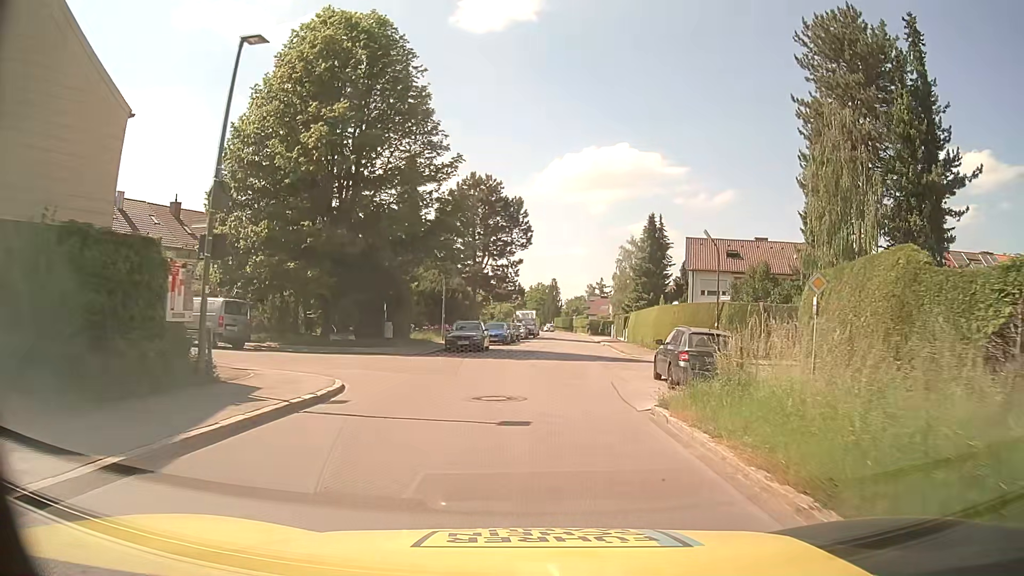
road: residential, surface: asphalt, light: Day
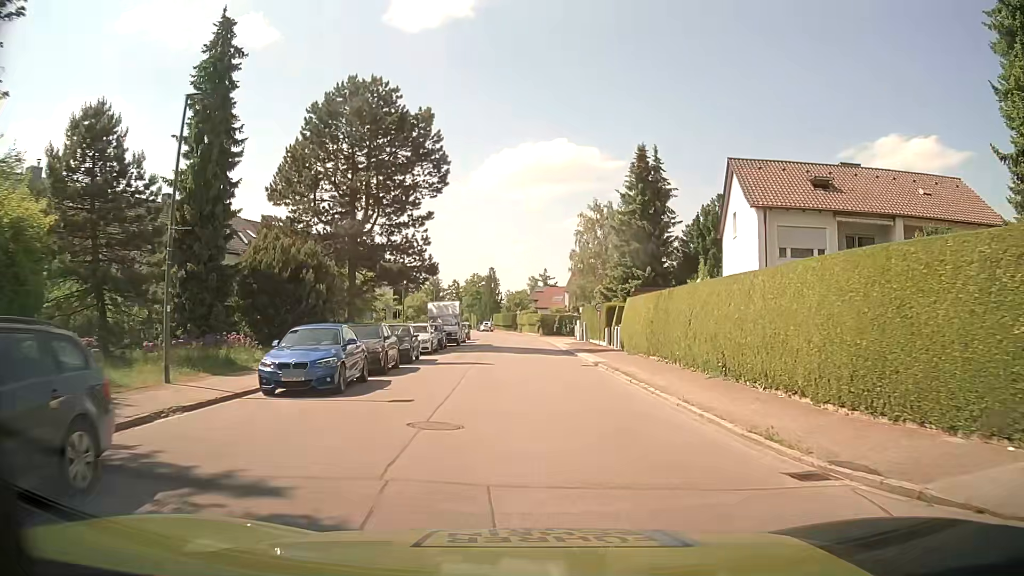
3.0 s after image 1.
(+1.5, +28.5) m; +6°
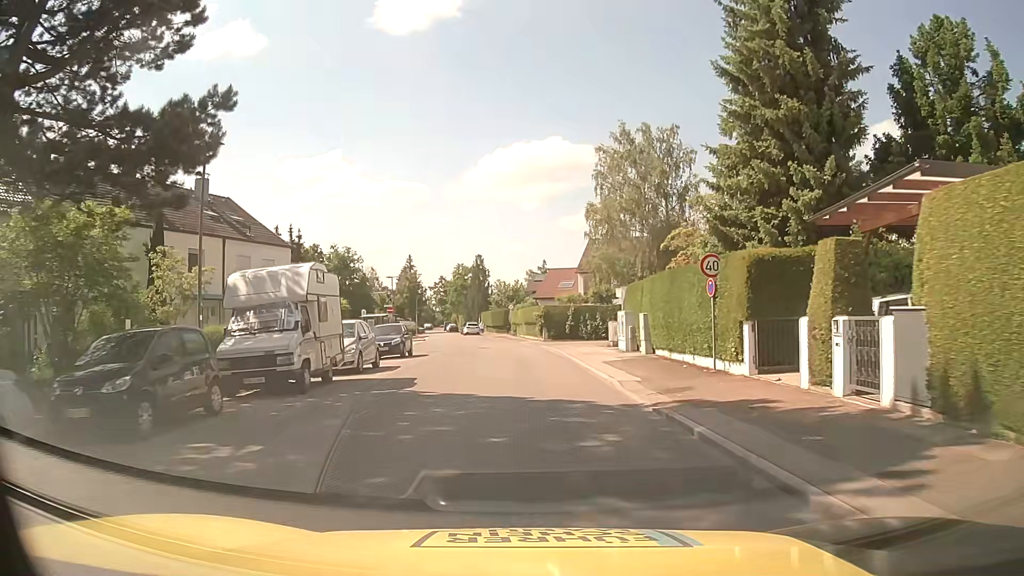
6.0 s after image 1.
(+0.2, +29.3) m; 0°
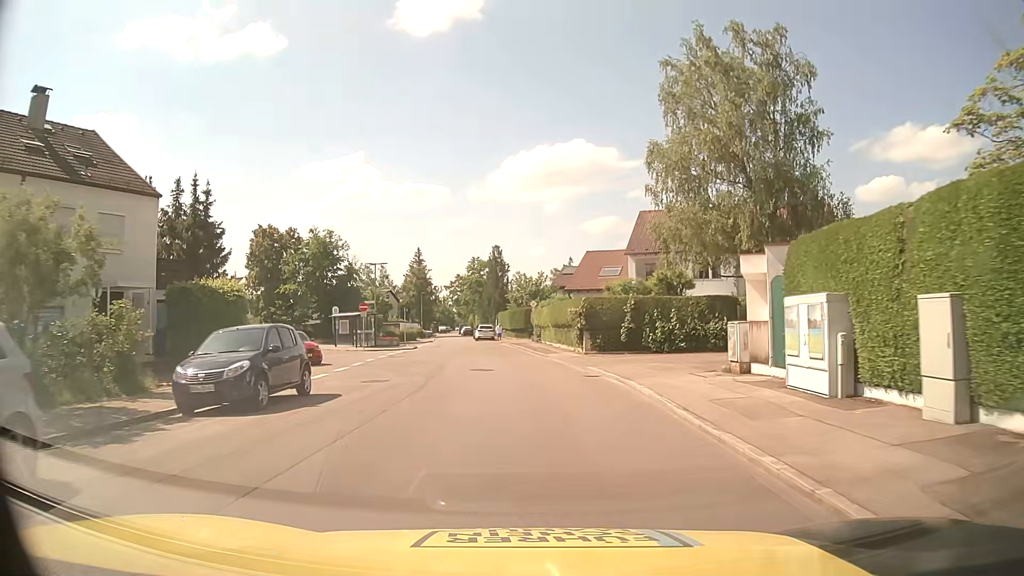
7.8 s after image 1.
(-0.3, +18.0) m; -3°
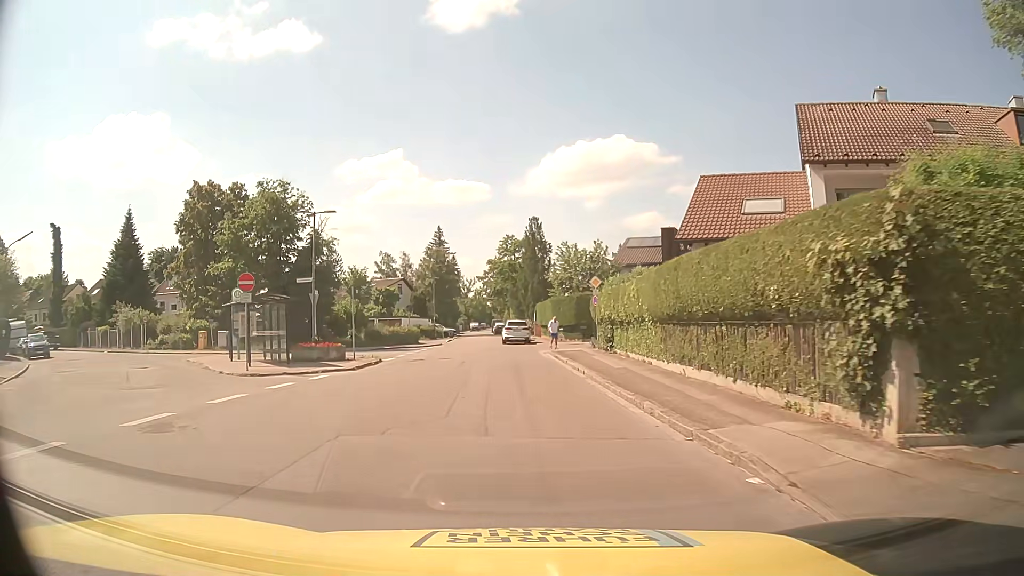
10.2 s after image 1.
(-0.1, +24.0) m; -2°
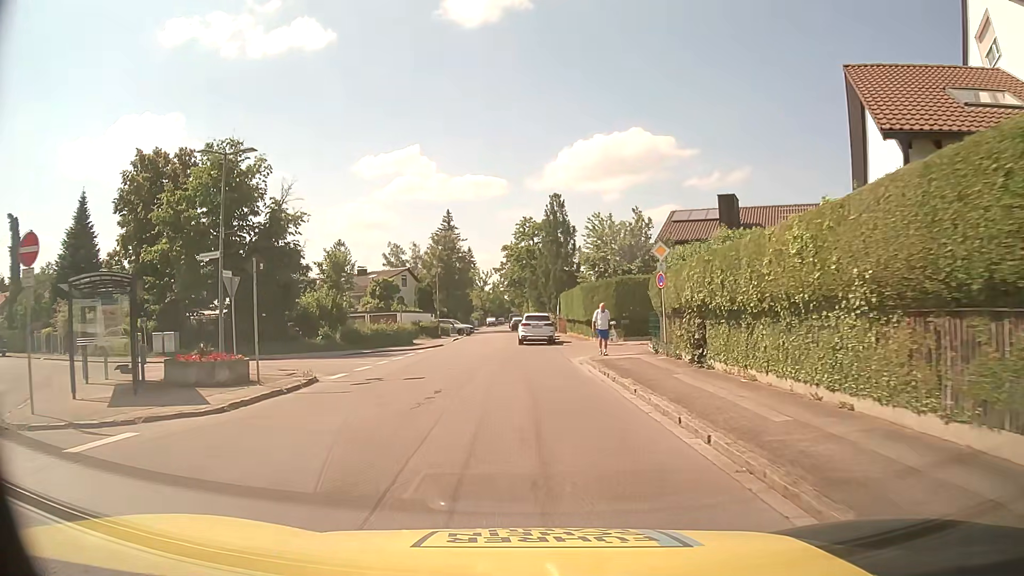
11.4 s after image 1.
(-0.2, +11.2) m; -2°
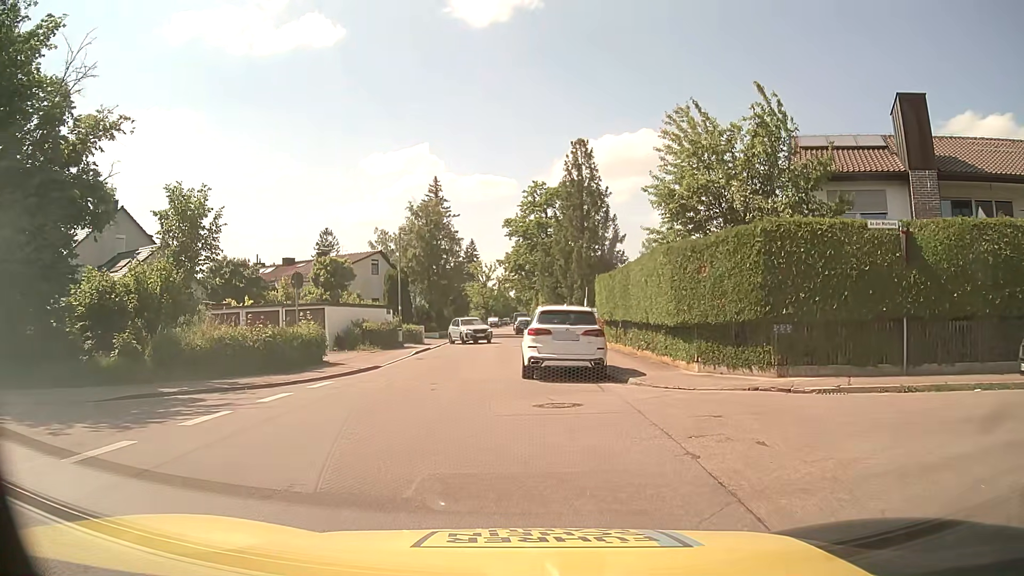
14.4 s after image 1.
(-0.2, +20.5) m; 0°
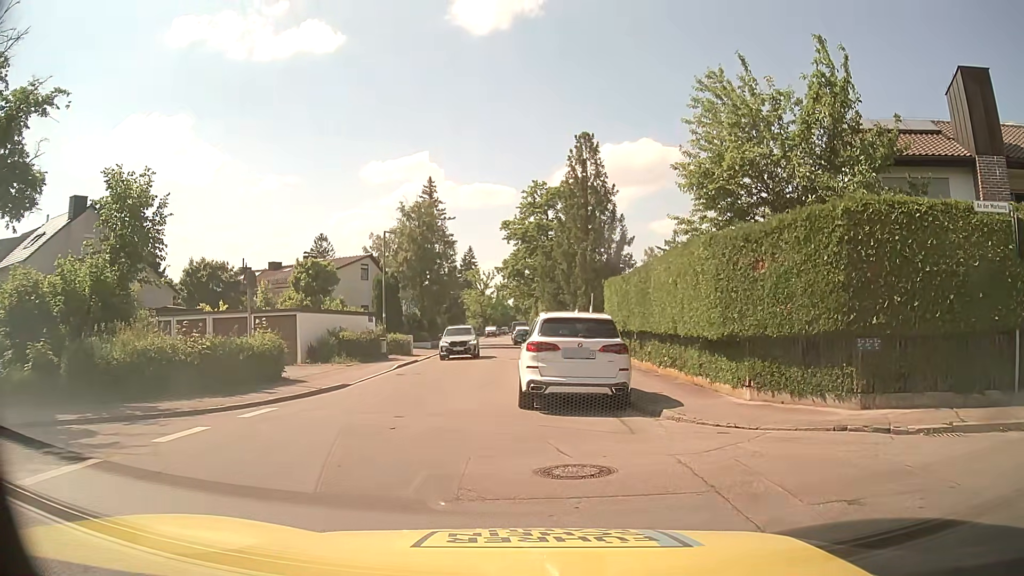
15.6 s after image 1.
(0.0, +3.8) m; +1°
(-1, +10) (-3, +20) (-3, +30) (-2, +40) (-2, +50) (-4, +59) (-5, +69) (-6, +79) (-6, +89) (-5, +99) m
